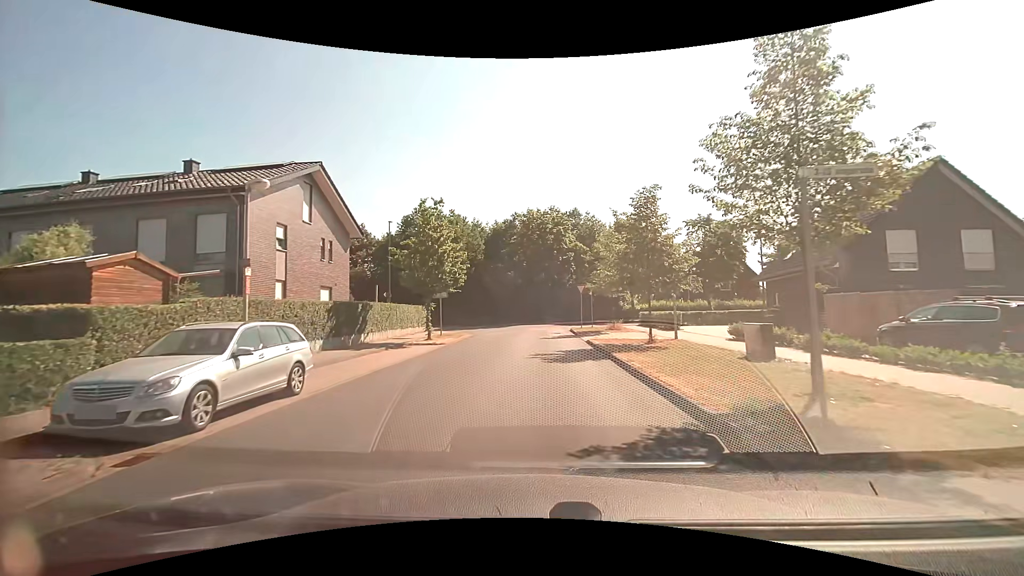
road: residential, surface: paved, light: Day
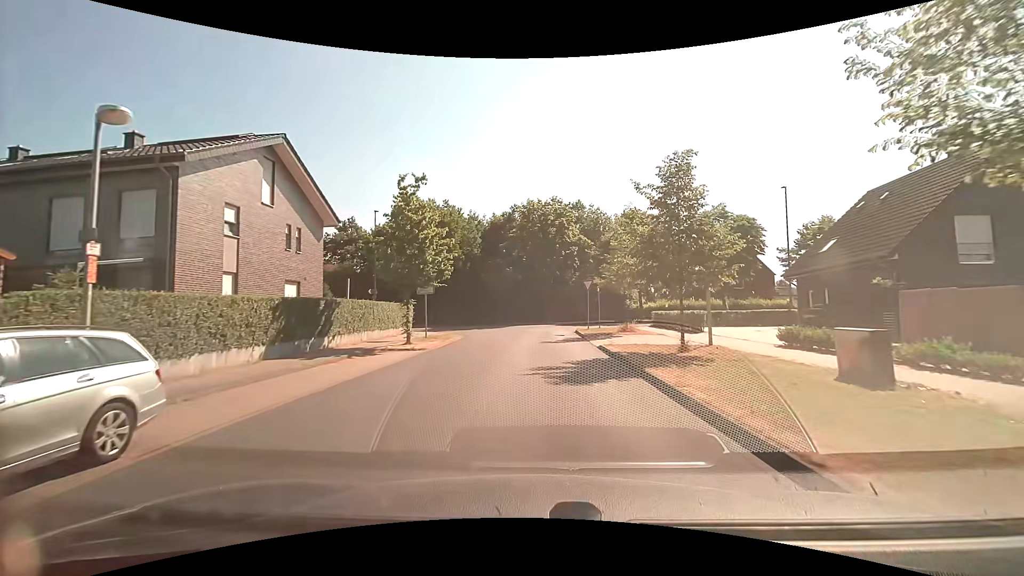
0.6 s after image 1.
(0.0, +4.2) m; 0°
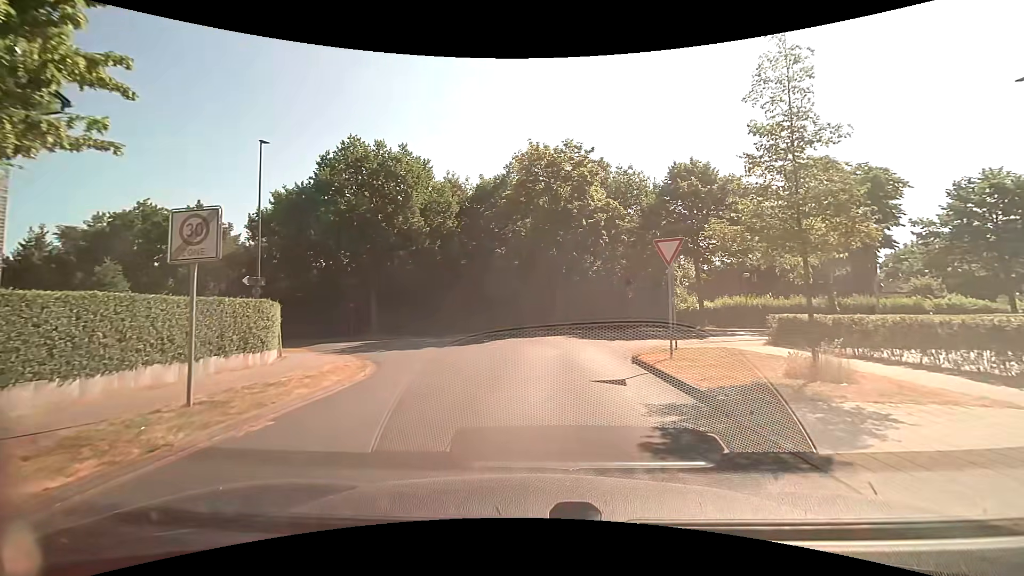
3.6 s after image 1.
(+0.1, +17.9) m; 0°
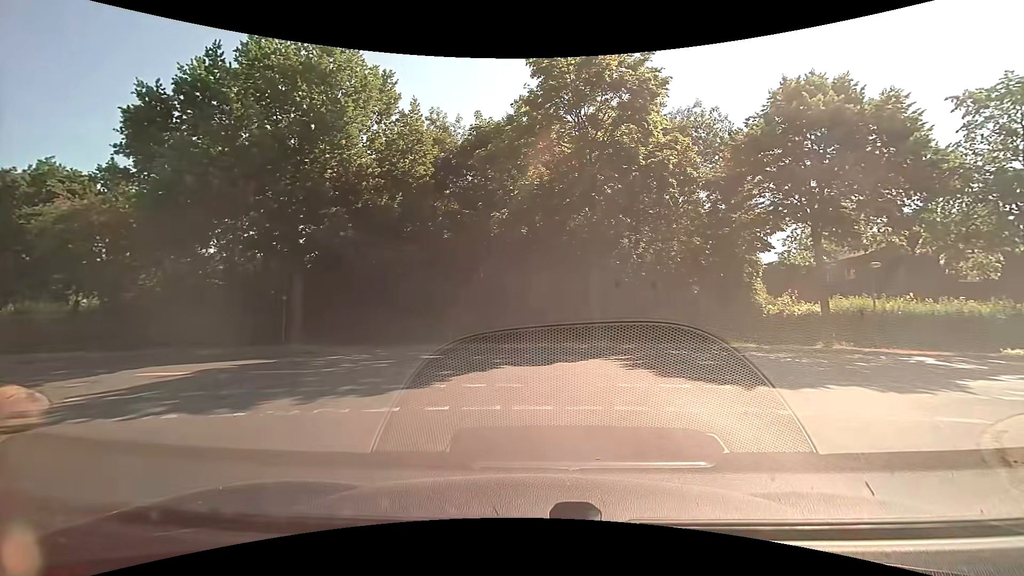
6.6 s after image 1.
(-0.2, +12.9) m; -2°
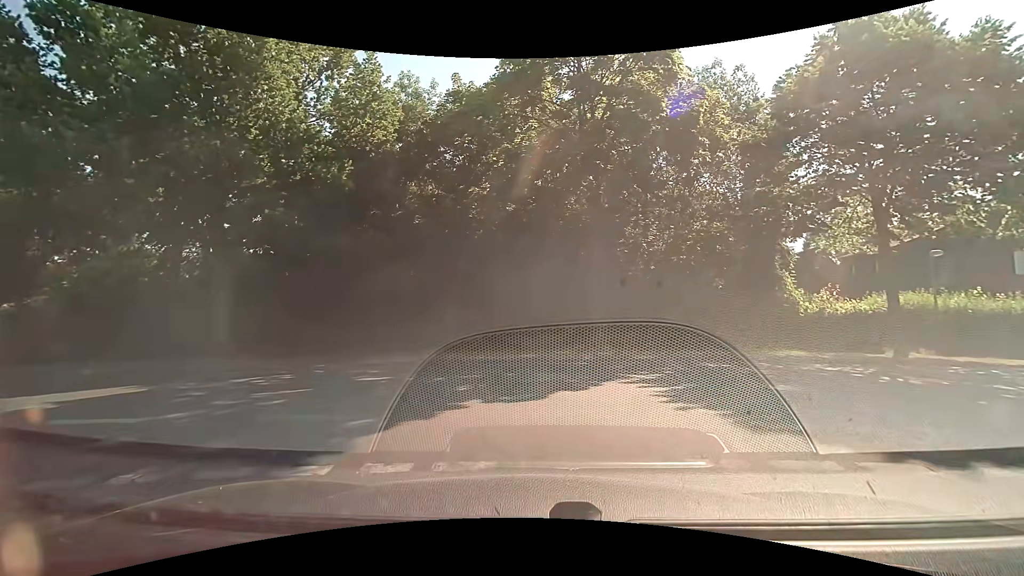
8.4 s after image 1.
(+0.1, +4.6) m; 0°
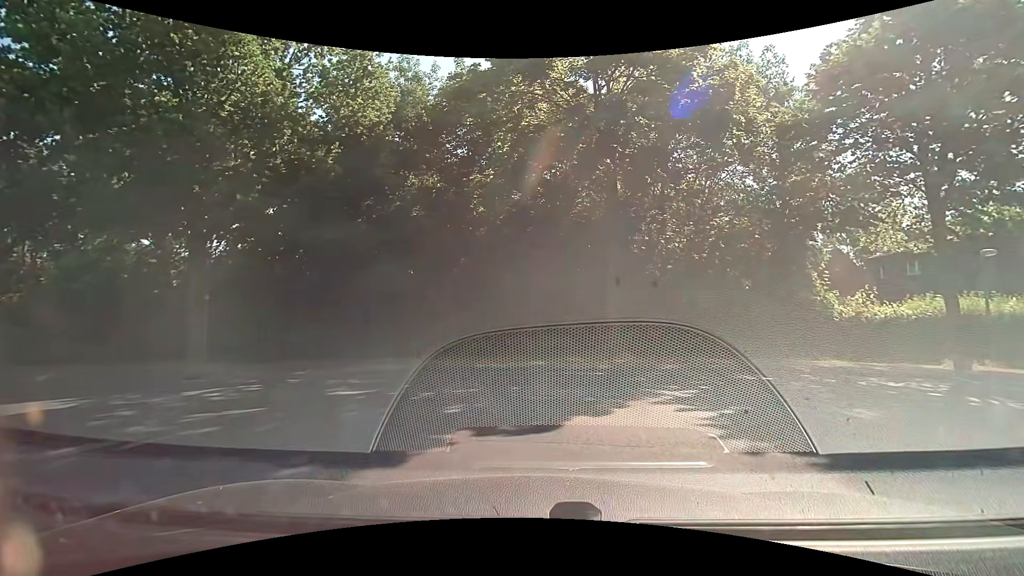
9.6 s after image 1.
(0.0, +1.8) m; -1°
(-3, +9) (-12, +13) (-22, +14) (-32, +15) (-42, +16) (-52, +17) (-62, +18) (-72, +19) (-82, +20) (-92, +20) m
